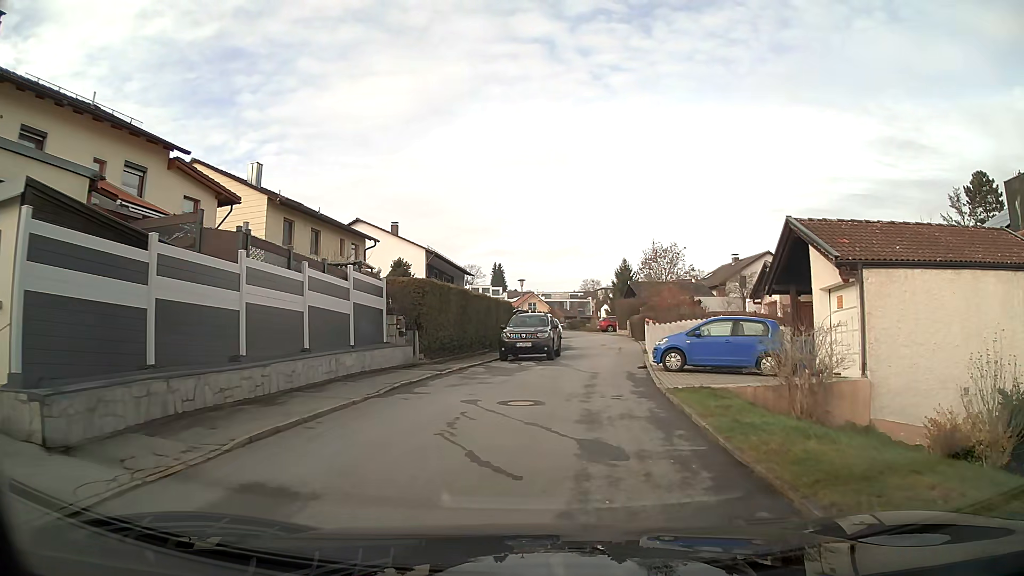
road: residential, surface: asphalt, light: Day
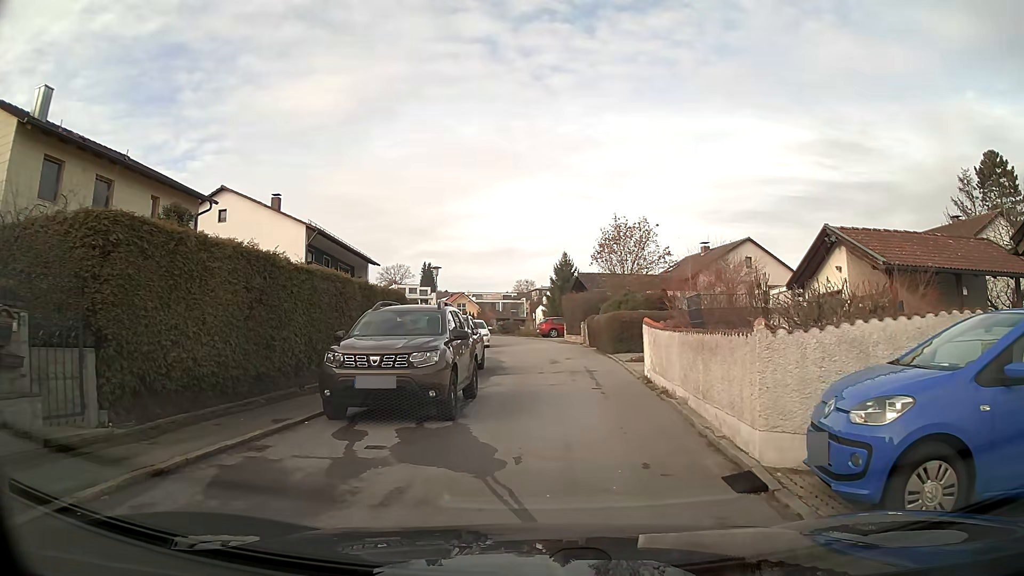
(+0.7, +13.4) m; +6°
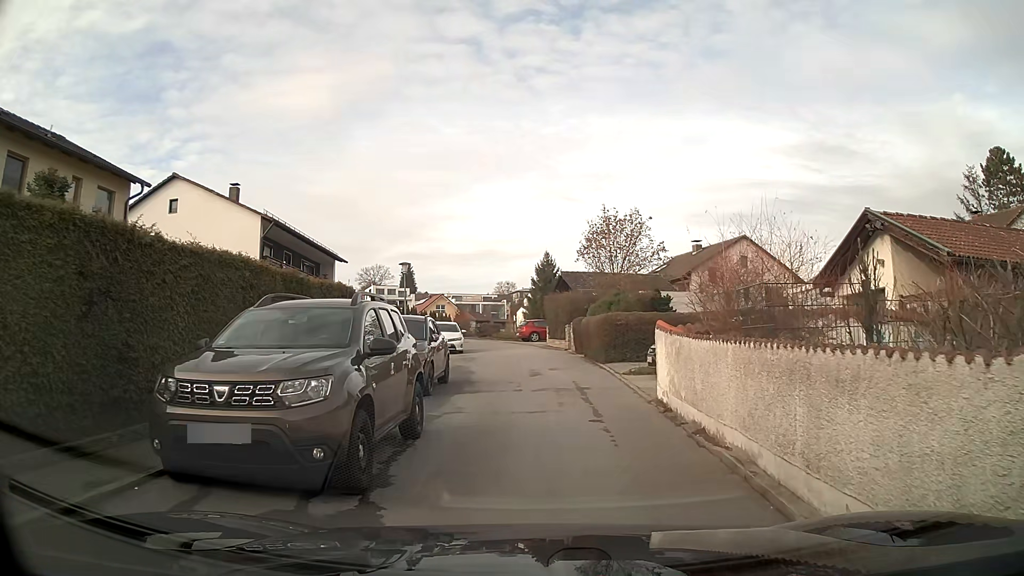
(0.0, +3.8) m; +1°
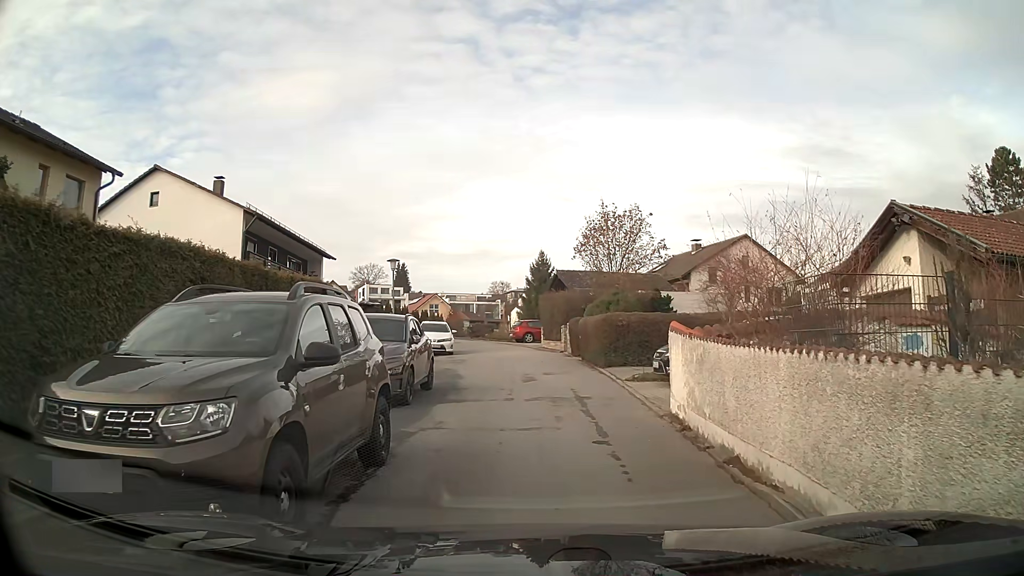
(0.0, +1.5) m; 0°
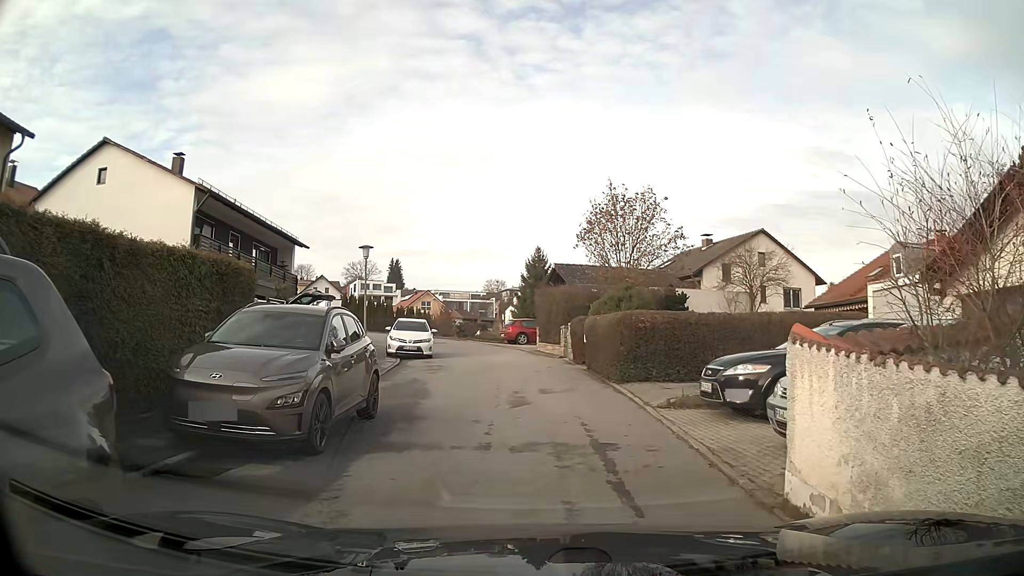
(0.0, +4.6) m; 0°
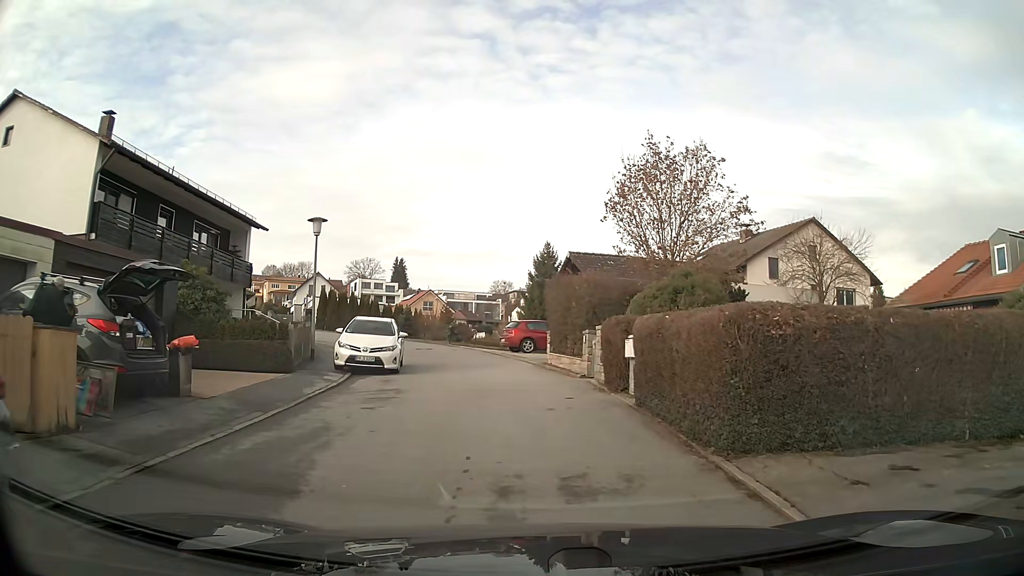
(0.0, +7.9) m; -1°
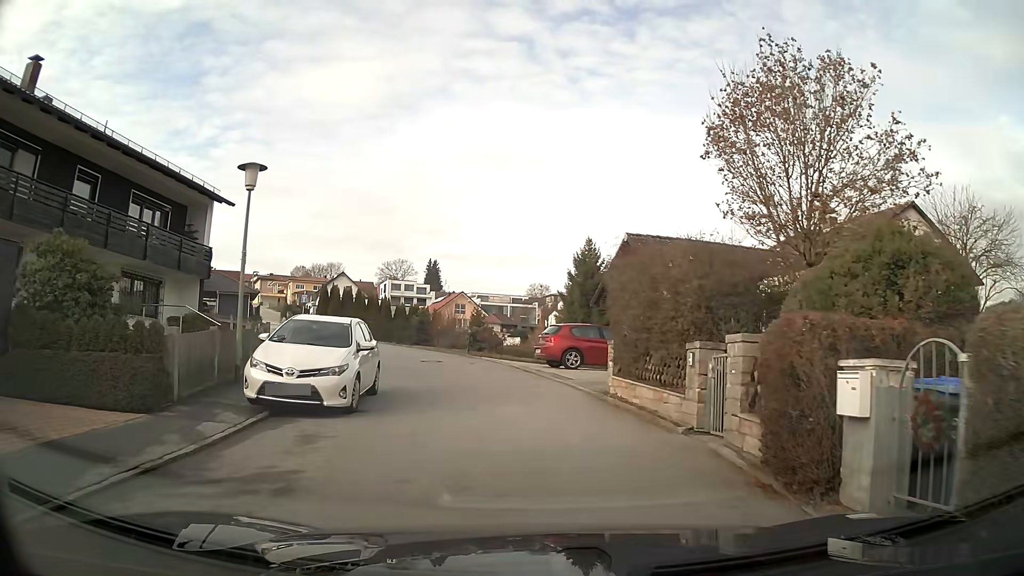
(-0.2, +8.0) m; -3°
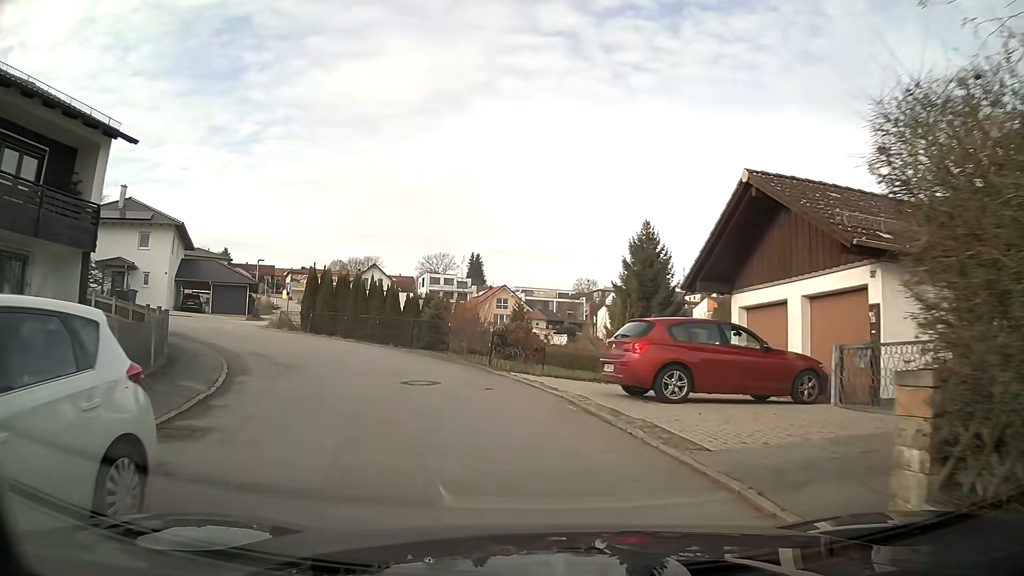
(-0.3, +9.6) m; -5°
(-1, +10) (-5, +19) (-11, +27) (-20, +32) (-30, +32) (-39, +29) (-47, +23) (-54, +16) (-60, +8) (-66, 0) m
